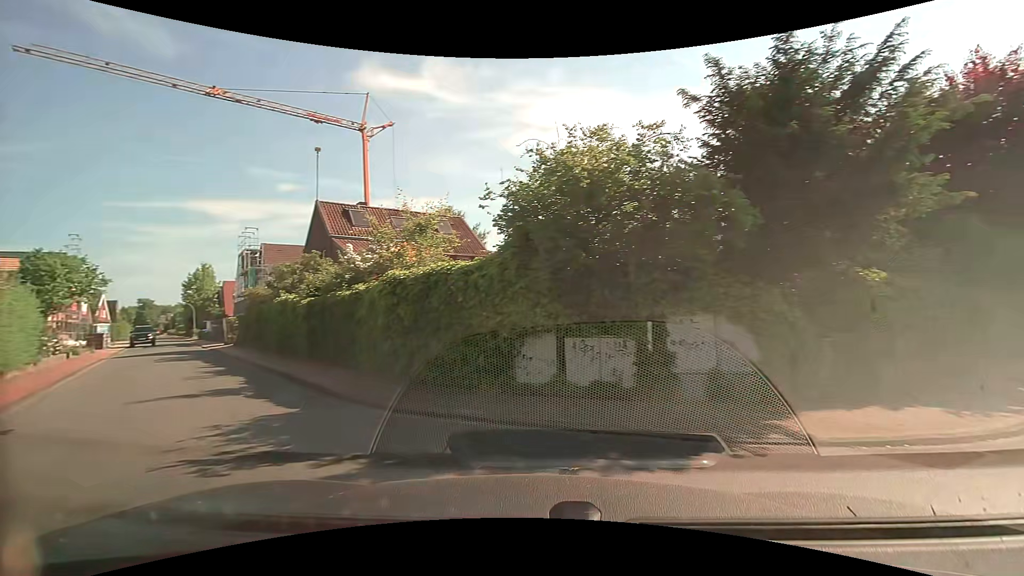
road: residential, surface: asphalt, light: Day
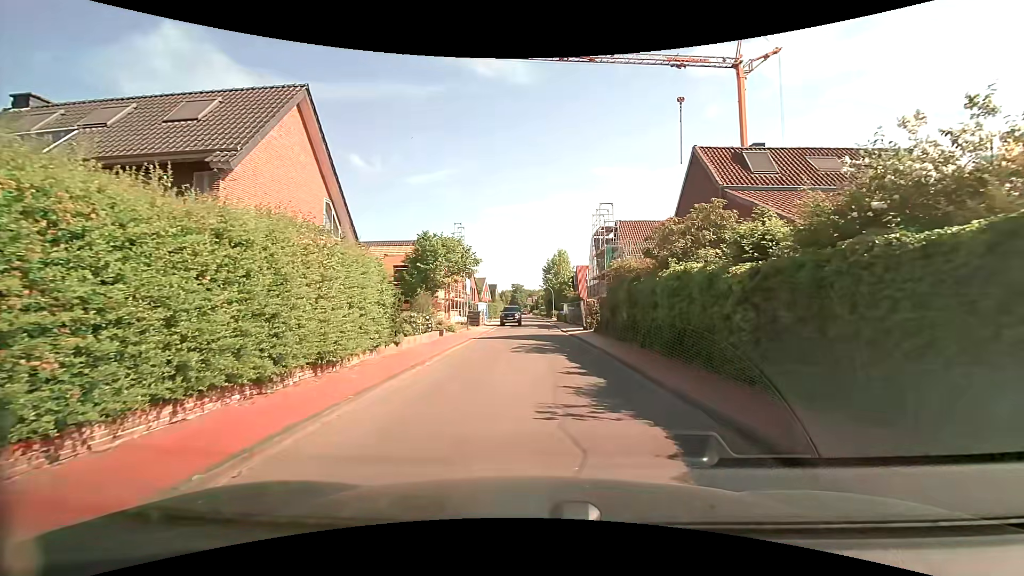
(-4.6, +7.9) m; -40°
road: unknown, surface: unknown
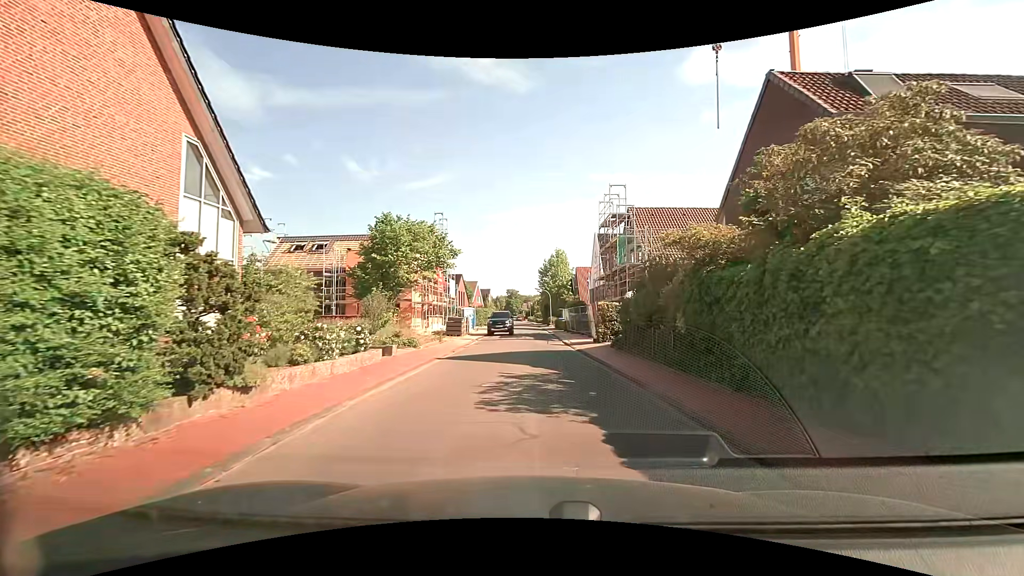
(0.0, +8.3) m; 0°
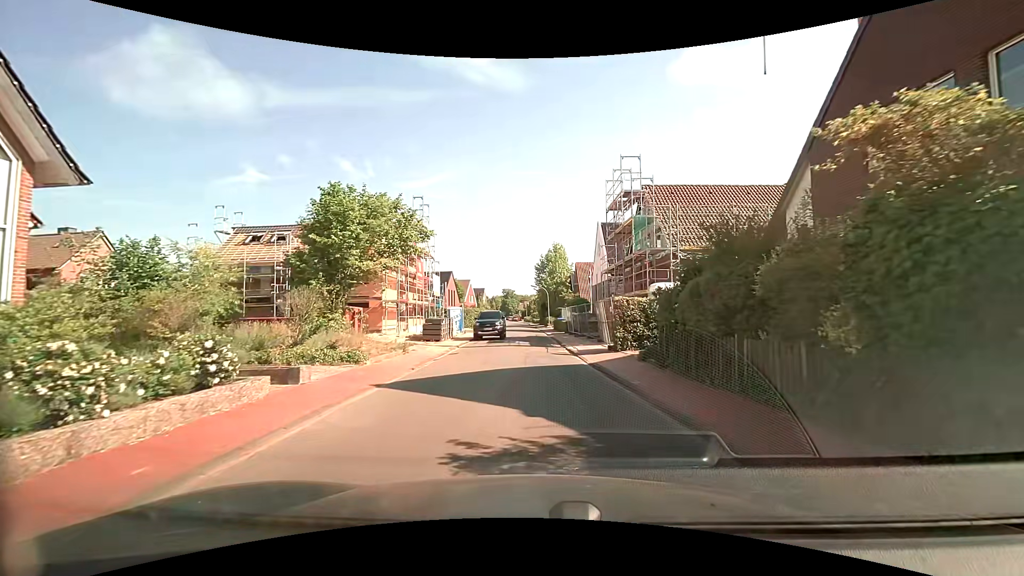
(+0.1, +6.3) m; +1°
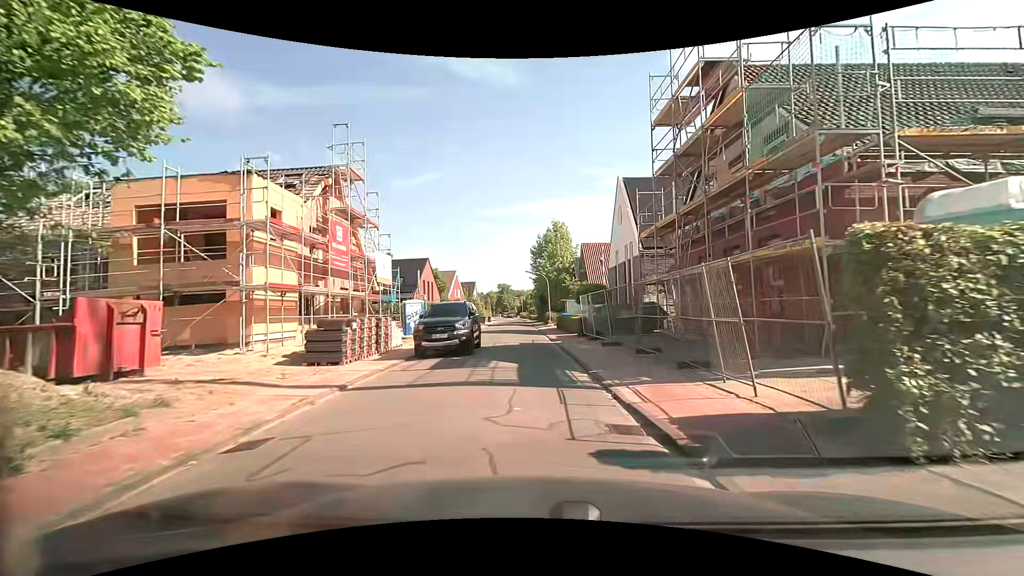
(+0.1, +14.4) m; +1°
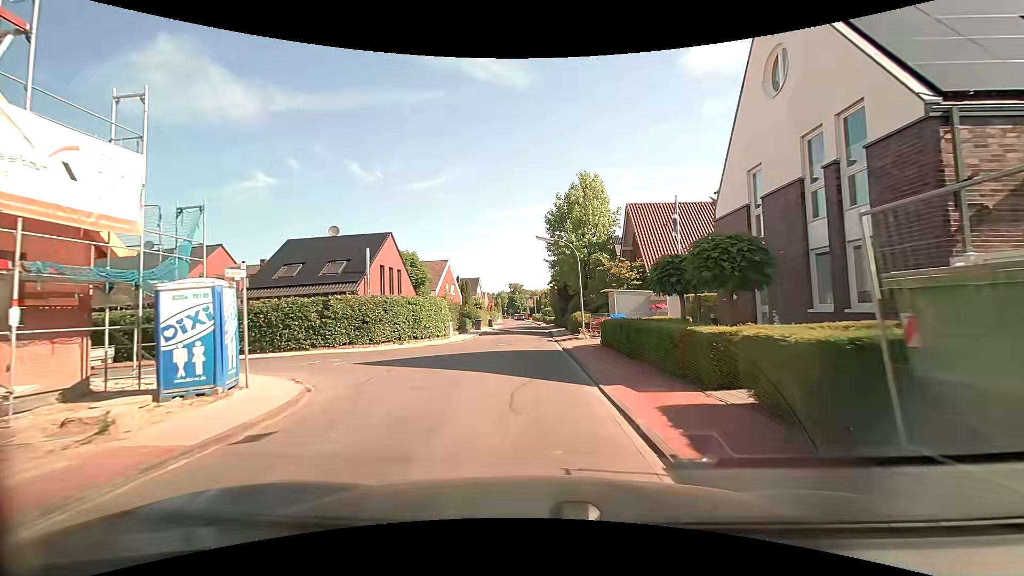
(-0.3, +20.8) m; -2°
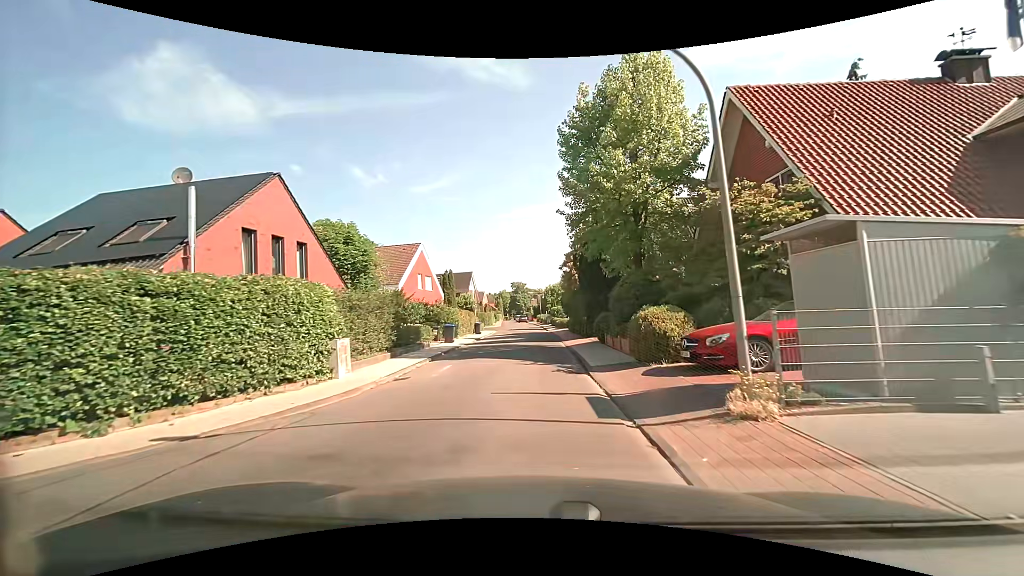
(0.0, +18.3) m; 0°
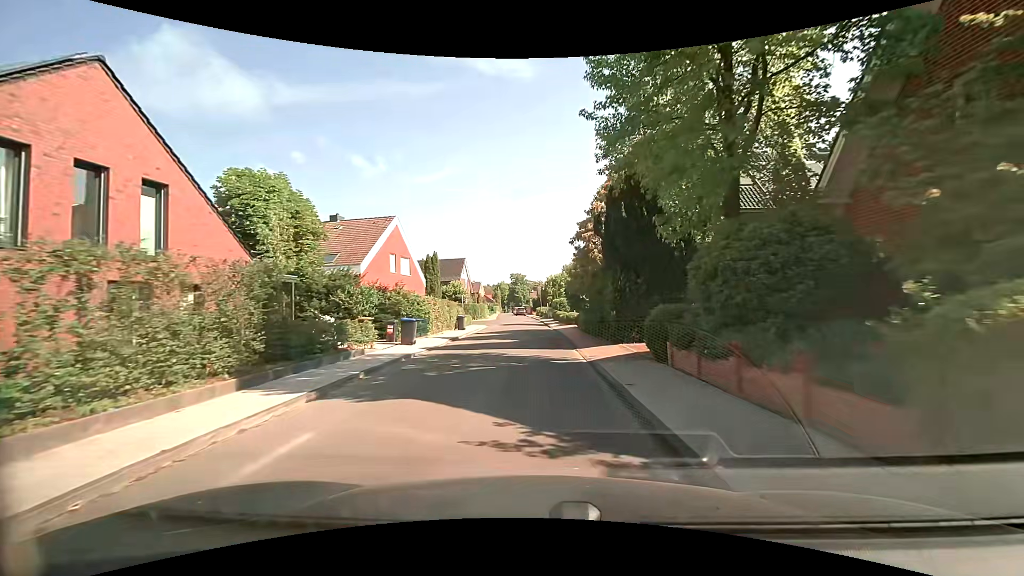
(0.0, +9.4) m; 0°
(0, +10) (0, +20) (0, +30) (0, +40) (0, +50) (-1, +60) (-1, +70) (-3, +80) (-5, +90) (-6, +100) m
